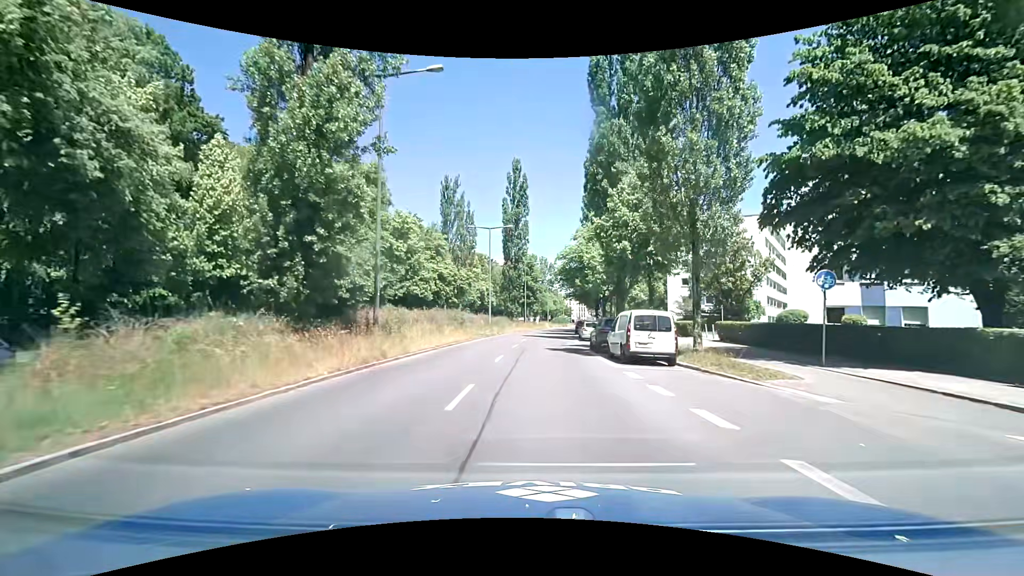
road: secondary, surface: asphalt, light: Day
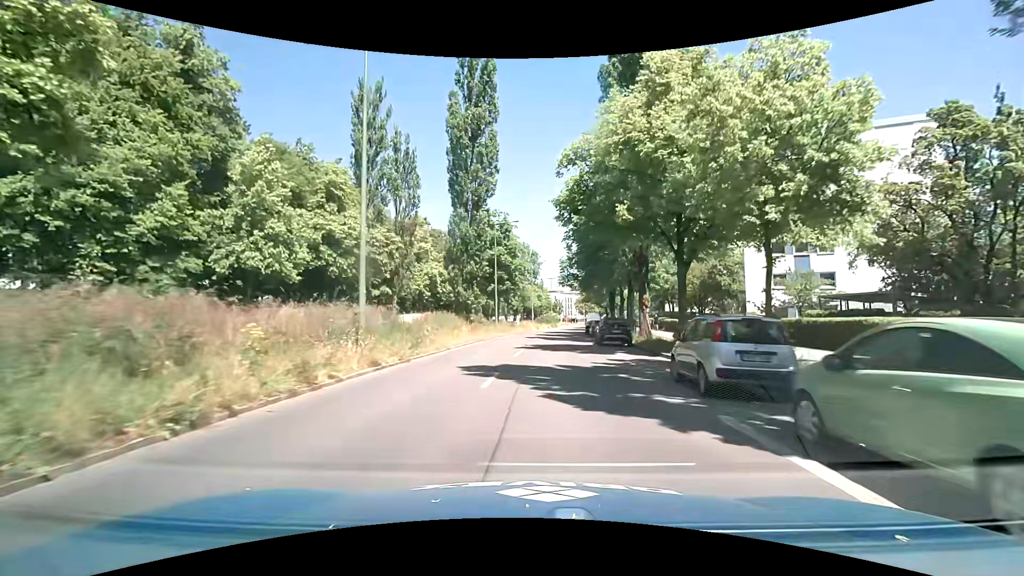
(+0.5, +33.6) m; +2°
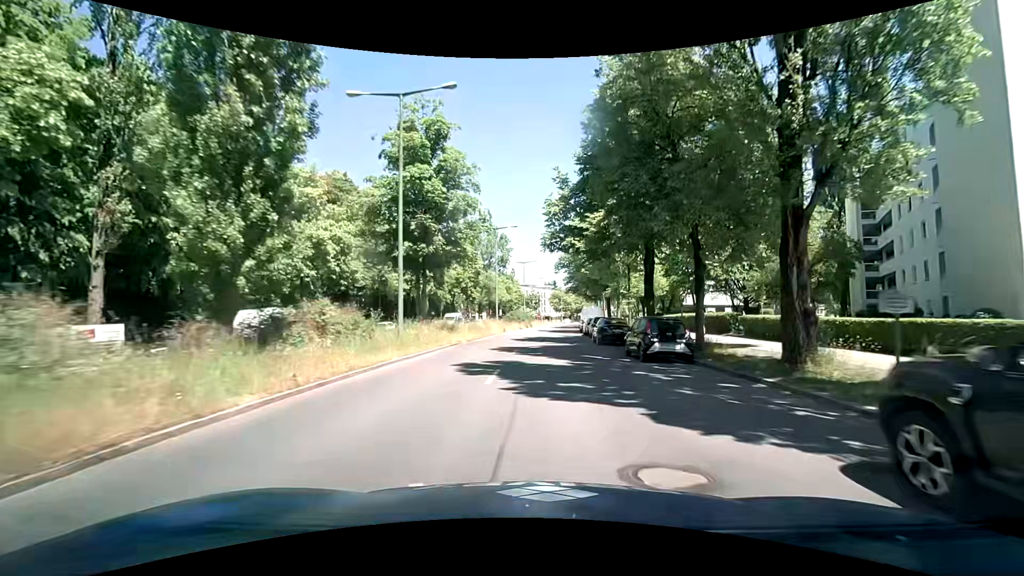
(+0.8, +26.9) m; +4°
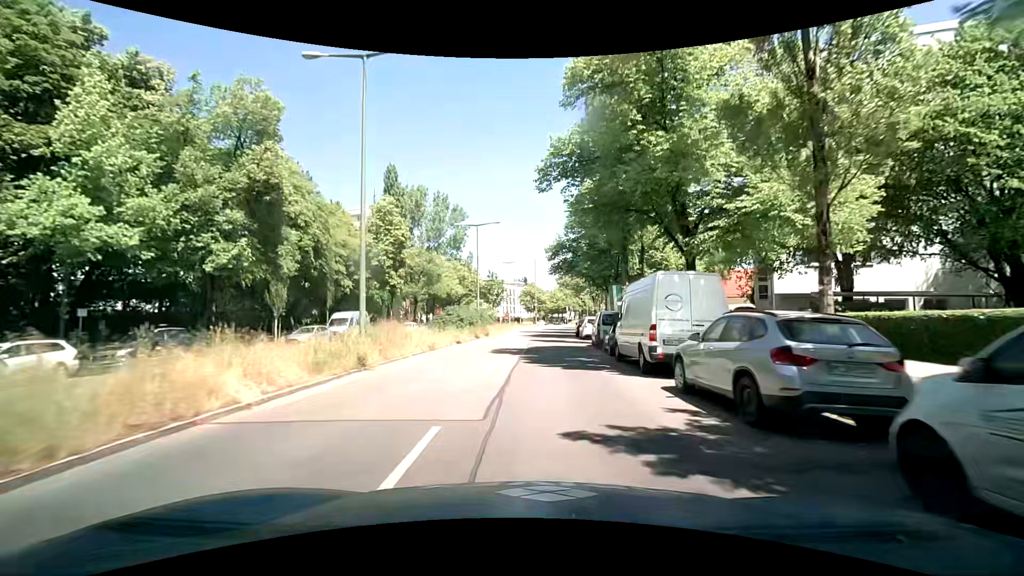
(+0.6, +33.9) m; +2°
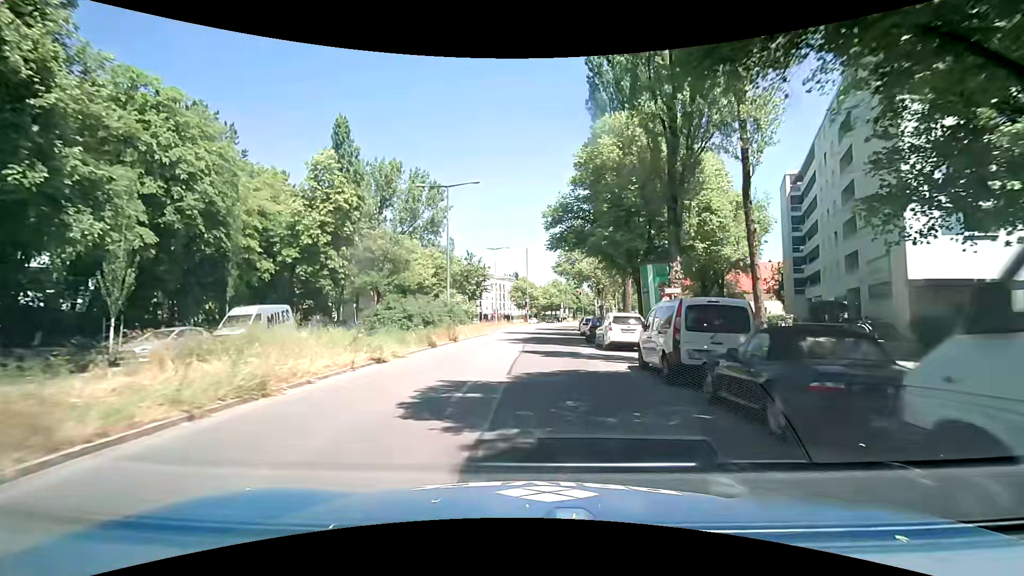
(+0.2, +13.2) m; +2°
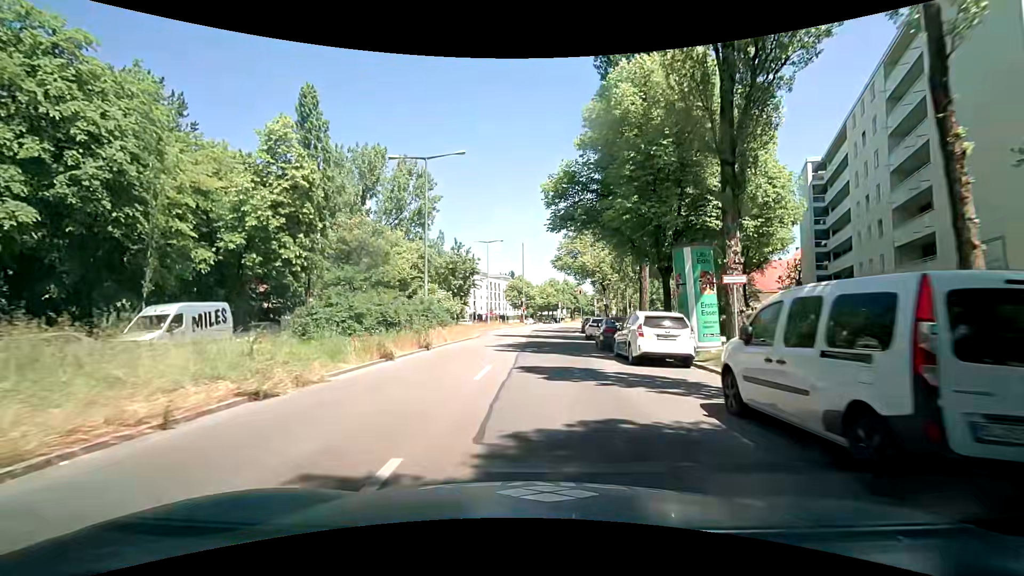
(0.0, +6.2) m; +1°
